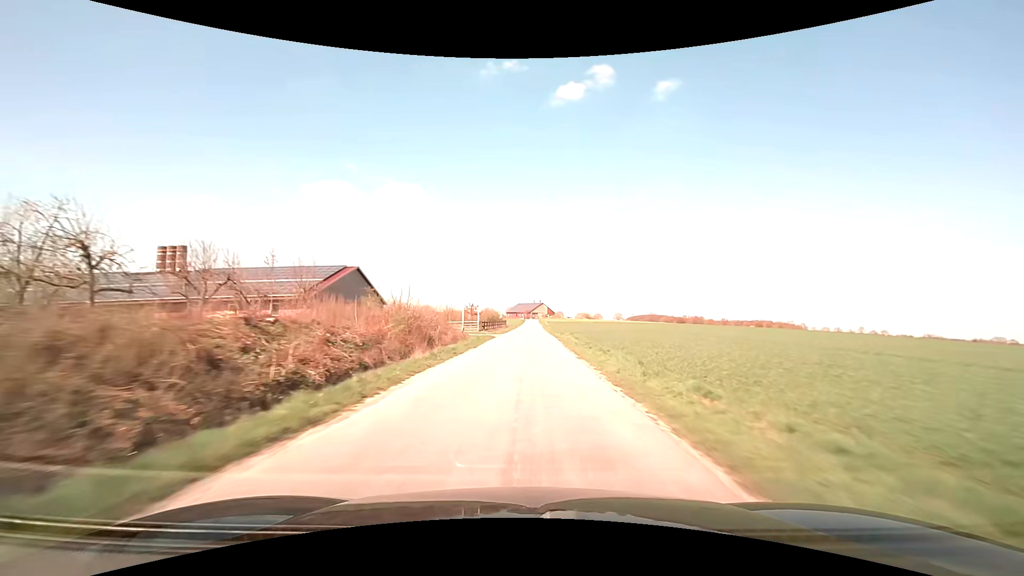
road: unclassified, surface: asphalt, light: Day
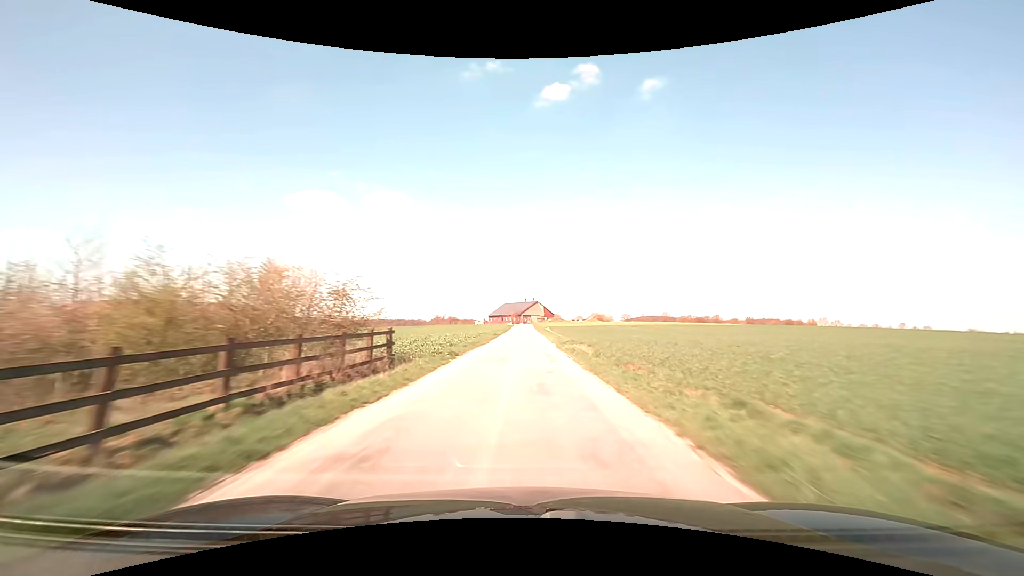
(+1.7, +73.4) m; +1°
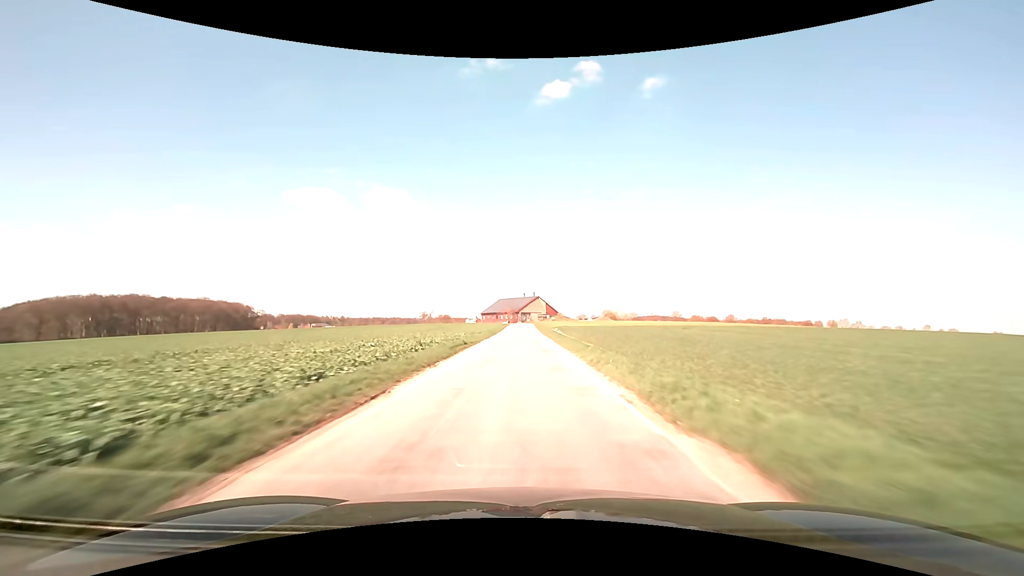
(0.0, +29.6) m; 0°
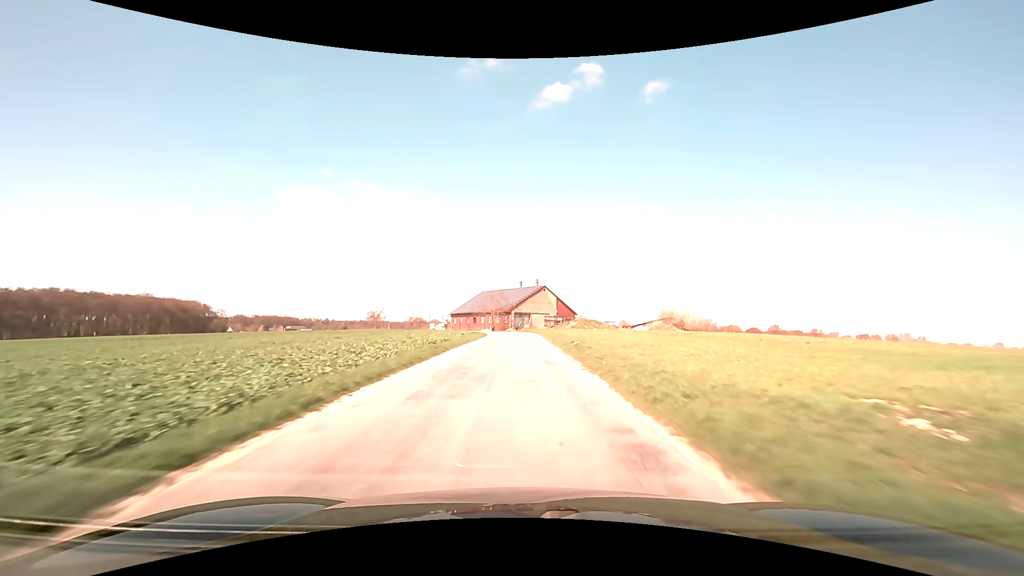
(-0.1, +67.7) m; 0°
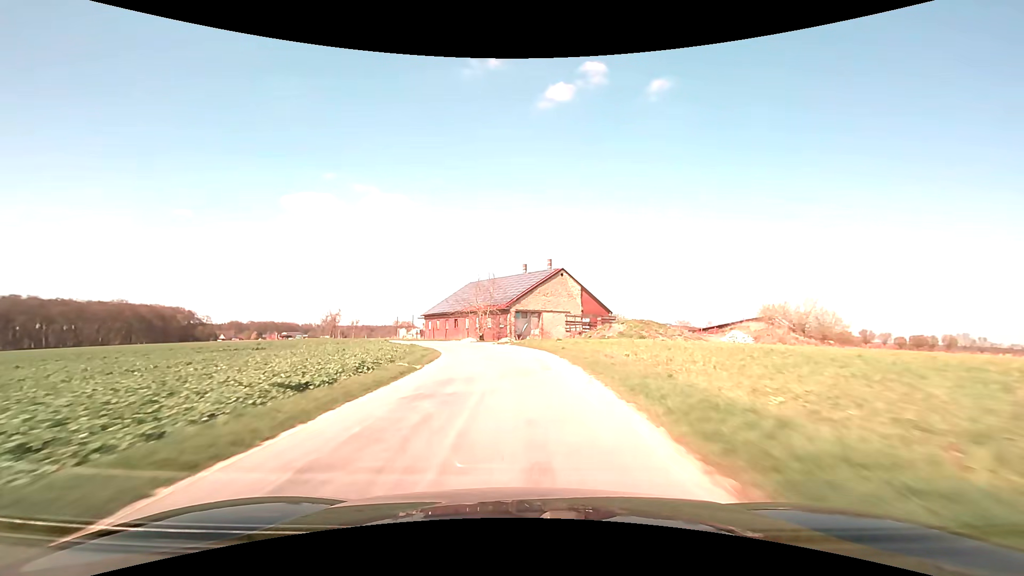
(+0.1, +35.2) m; 0°
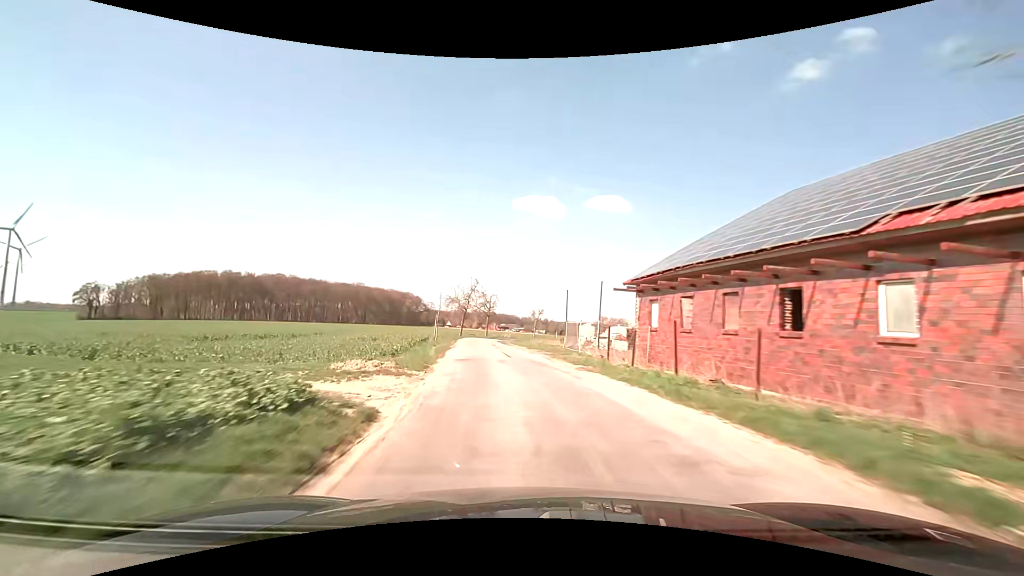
(-9.2, +53.0) m; -24°
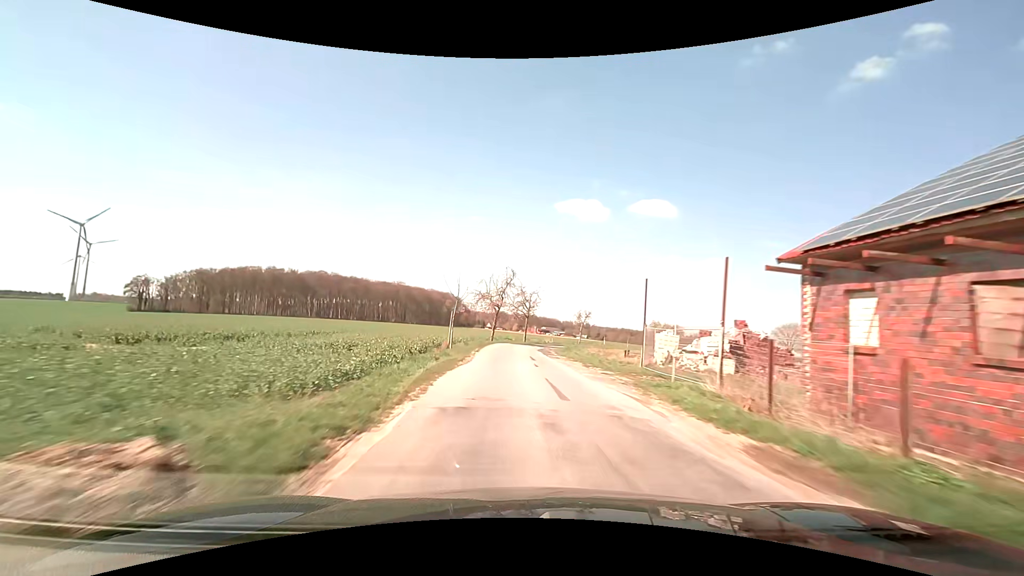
(-0.5, +10.9) m; -5°
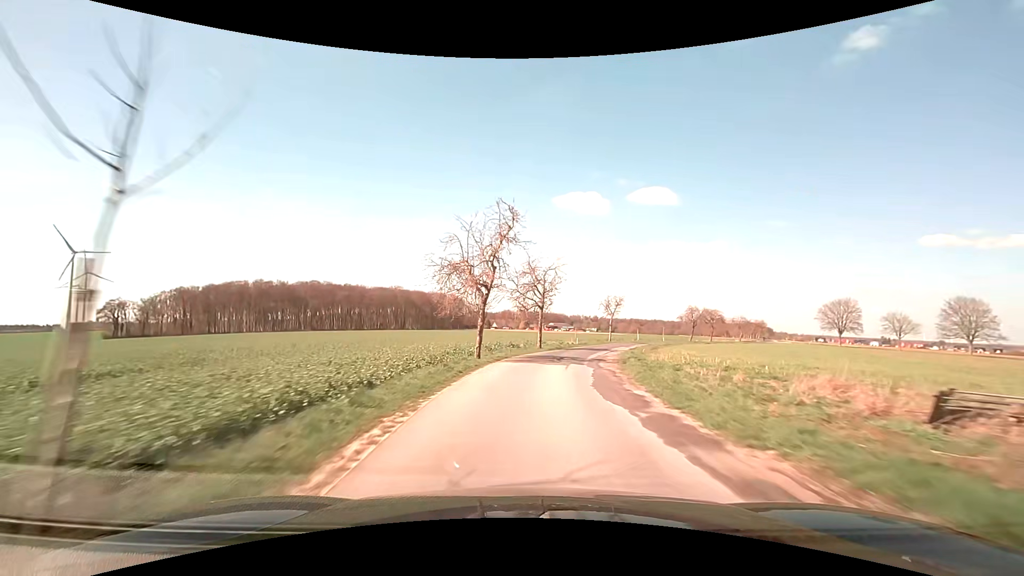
(-0.5, +22.0) m; -1°
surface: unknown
(0, +10) (+1, +20) (+3, +30) (+5, +40) (+8, +49) (+11, +59) (+15, +68) (+20, +77) (+25, +85) (+30, +94) m
